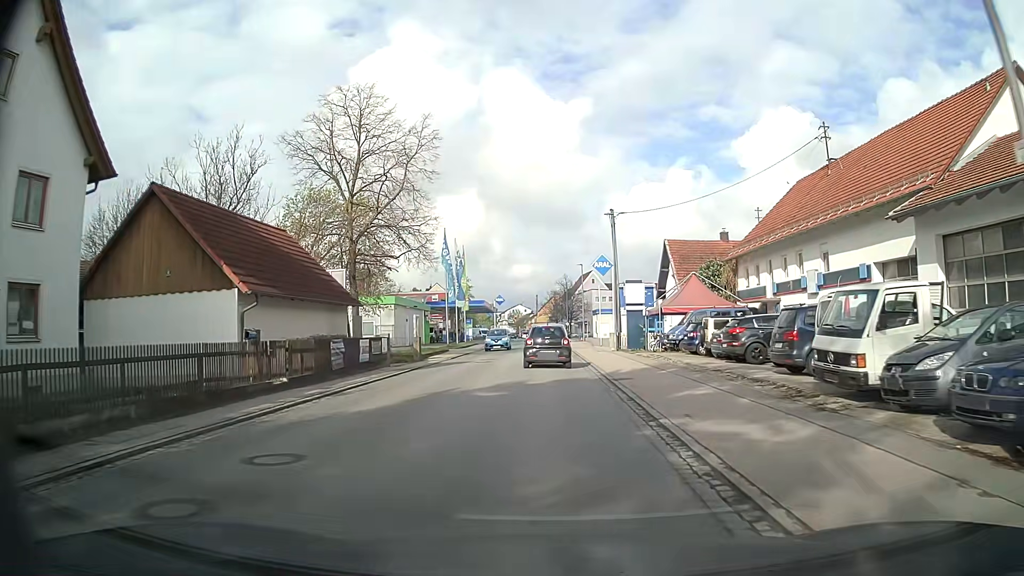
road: secondary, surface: asphalt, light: Day
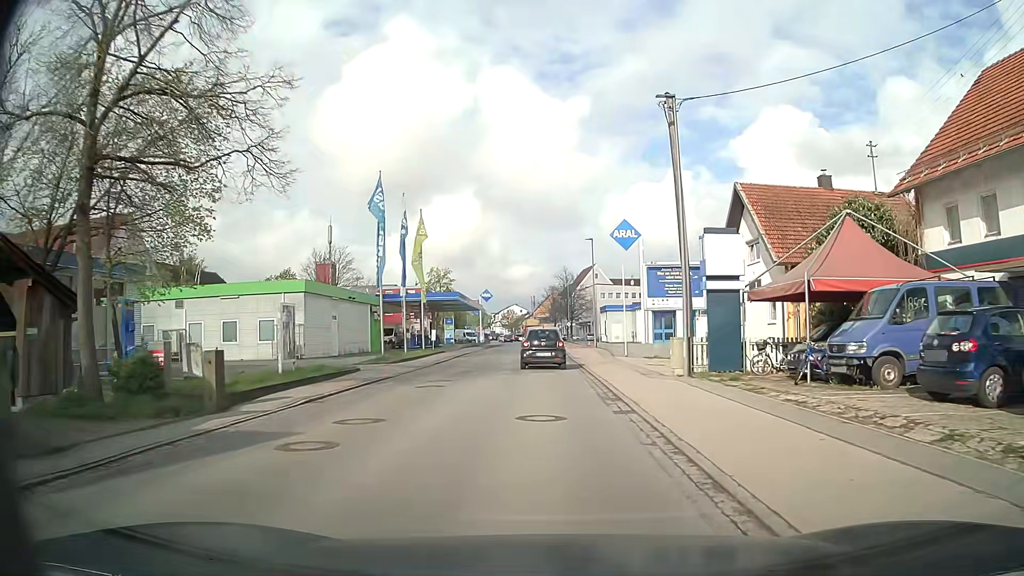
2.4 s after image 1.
(+0.1, +21.1) m; 0°
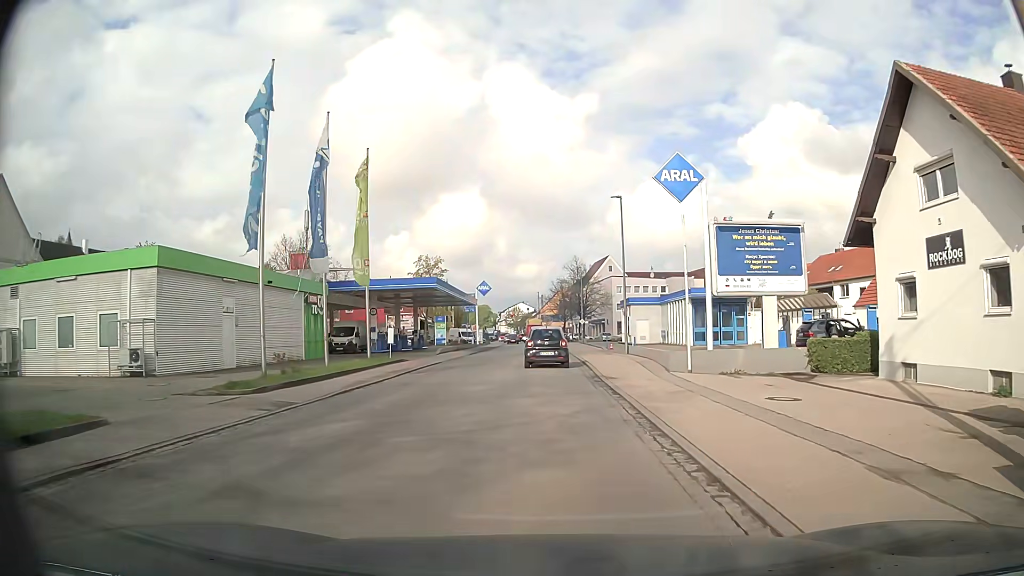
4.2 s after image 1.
(0.0, +15.7) m; 0°
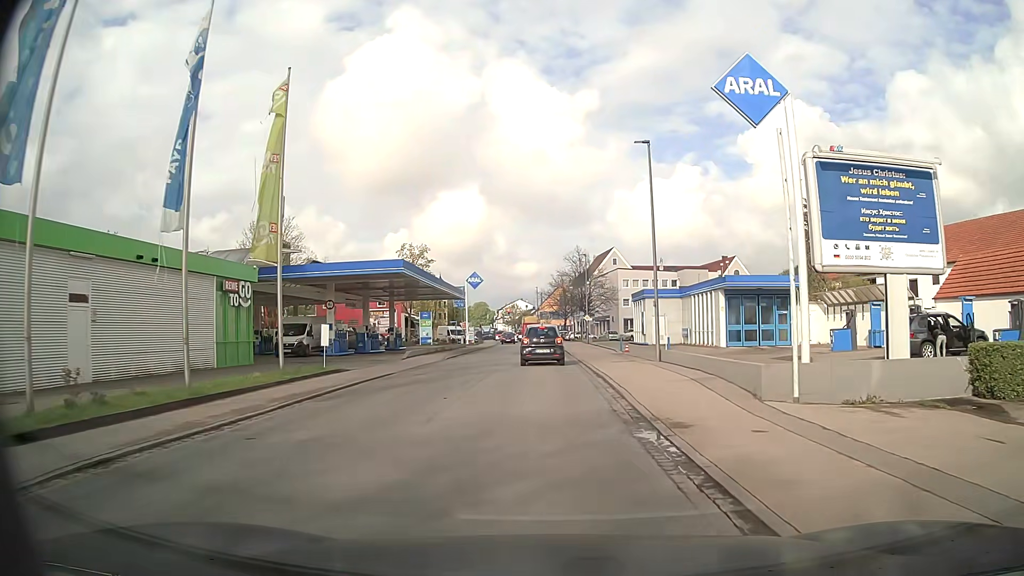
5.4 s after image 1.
(-0.1, +10.2) m; 0°
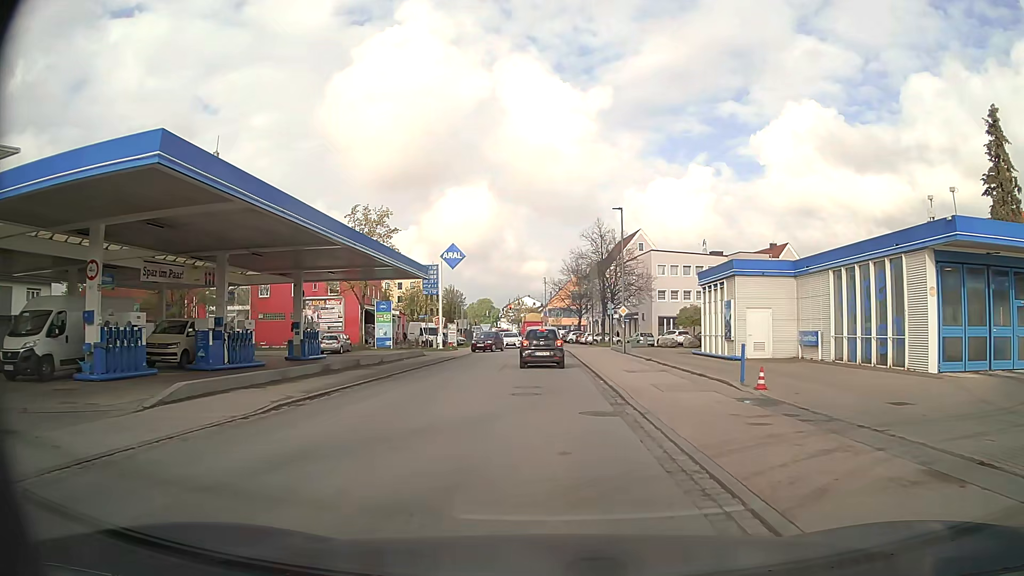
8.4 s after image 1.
(-0.3, +23.8) m; -1°
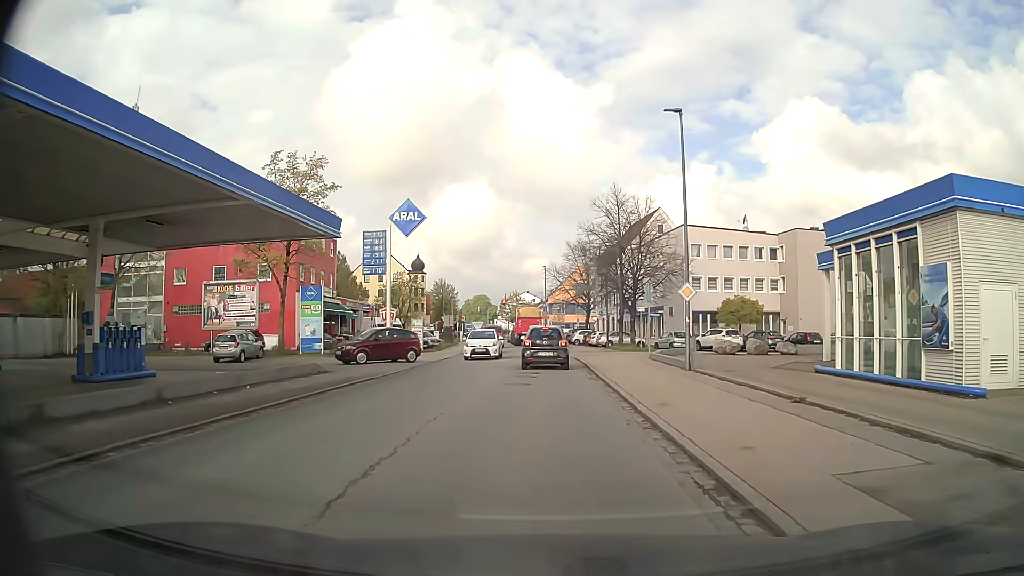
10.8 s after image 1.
(0.0, +17.2) m; +1°
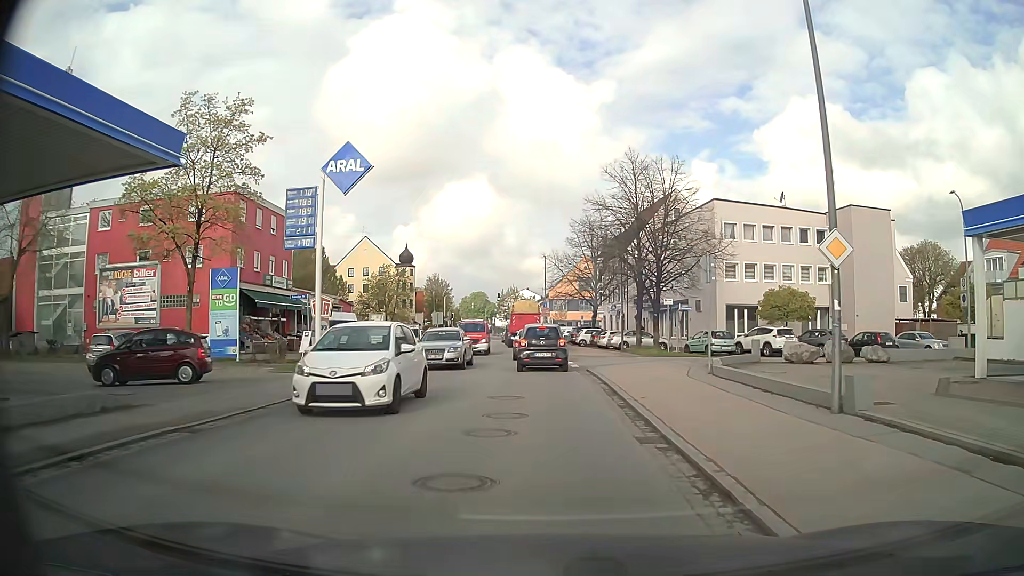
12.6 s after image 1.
(-0.2, +10.9) m; -1°
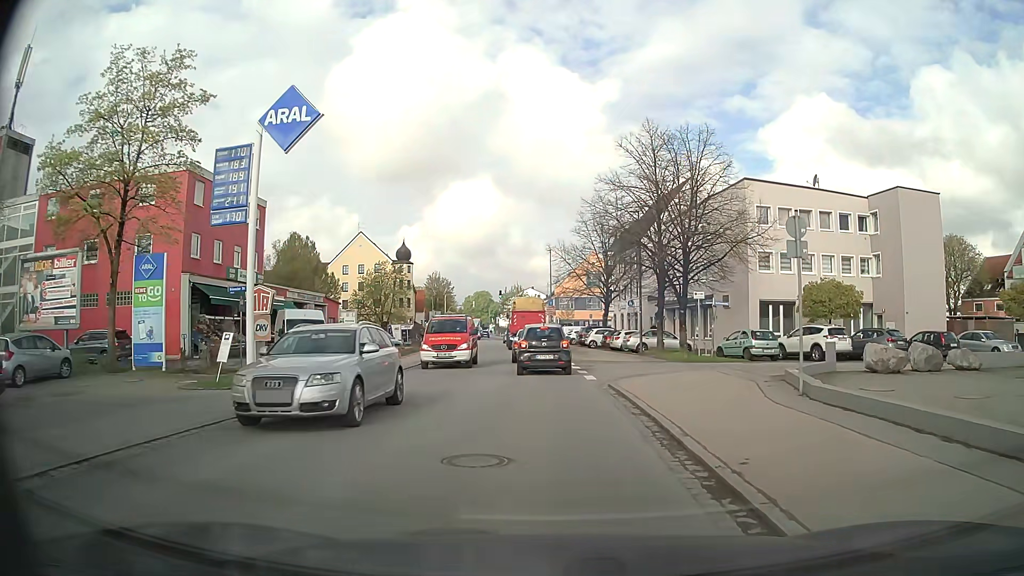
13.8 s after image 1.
(0.0, +6.3) m; -1°
